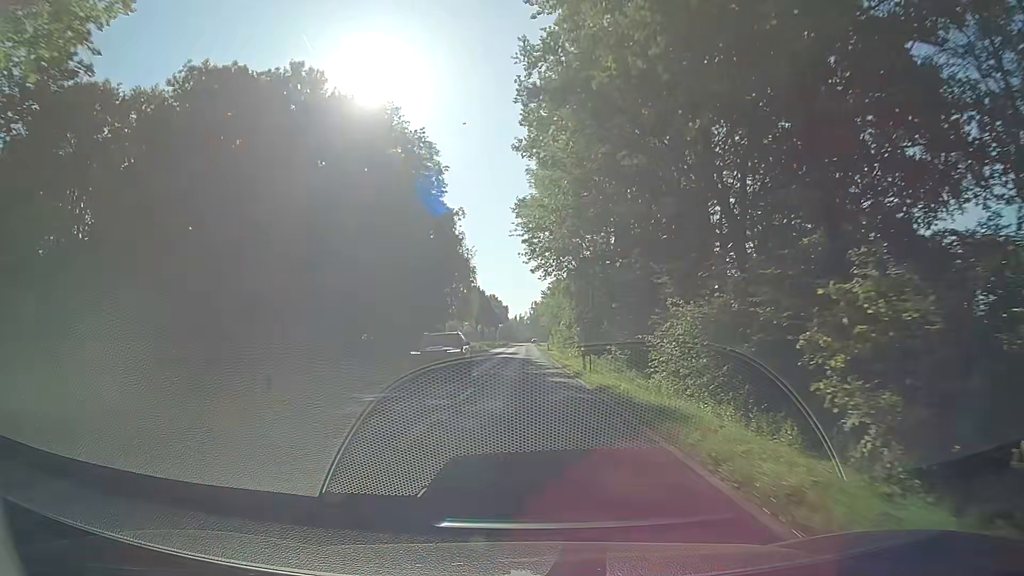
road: secondary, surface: asphalt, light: Day
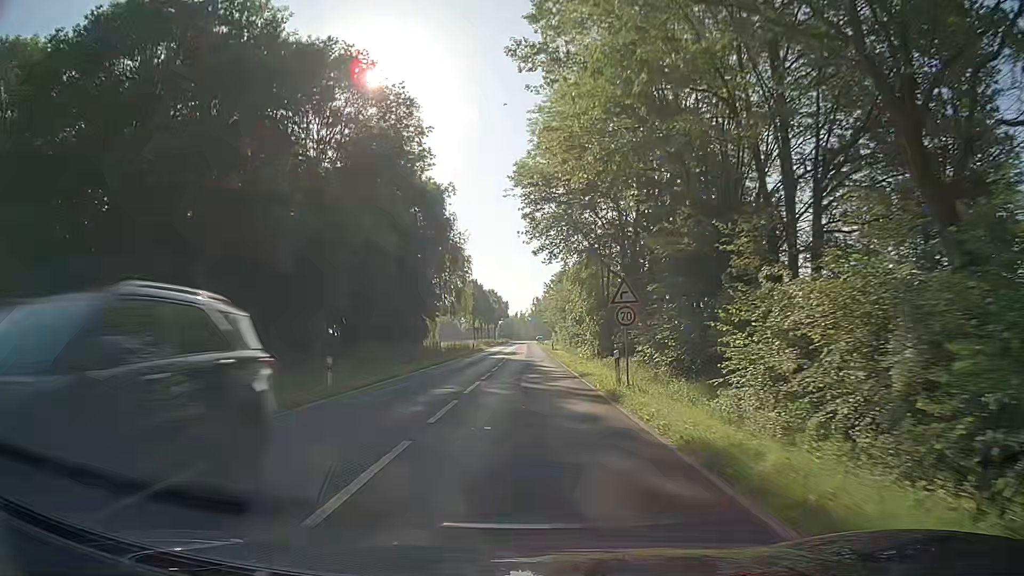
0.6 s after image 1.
(0.0, +10.7) m; -1°
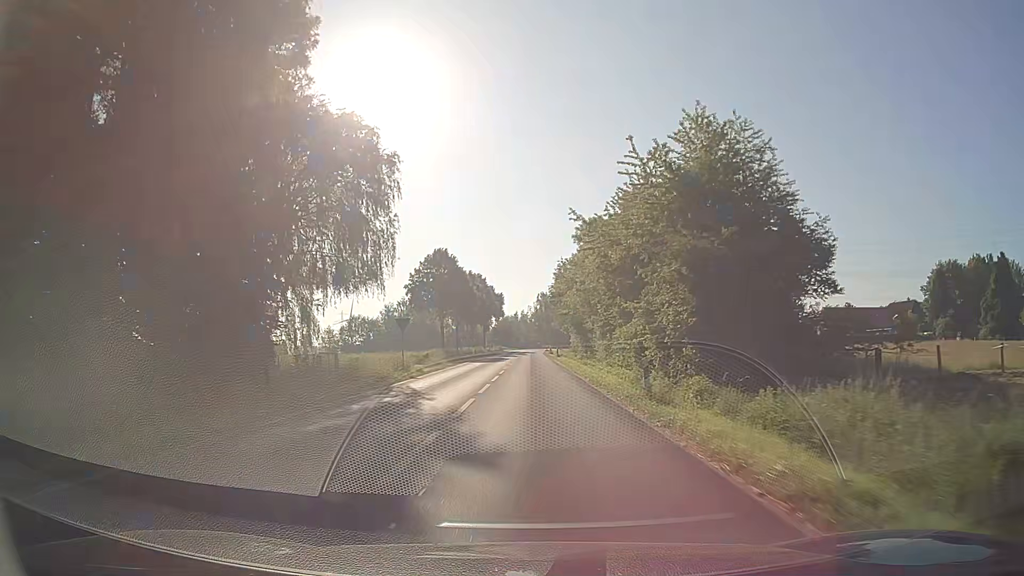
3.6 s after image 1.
(+0.9, +53.8) m; +1°
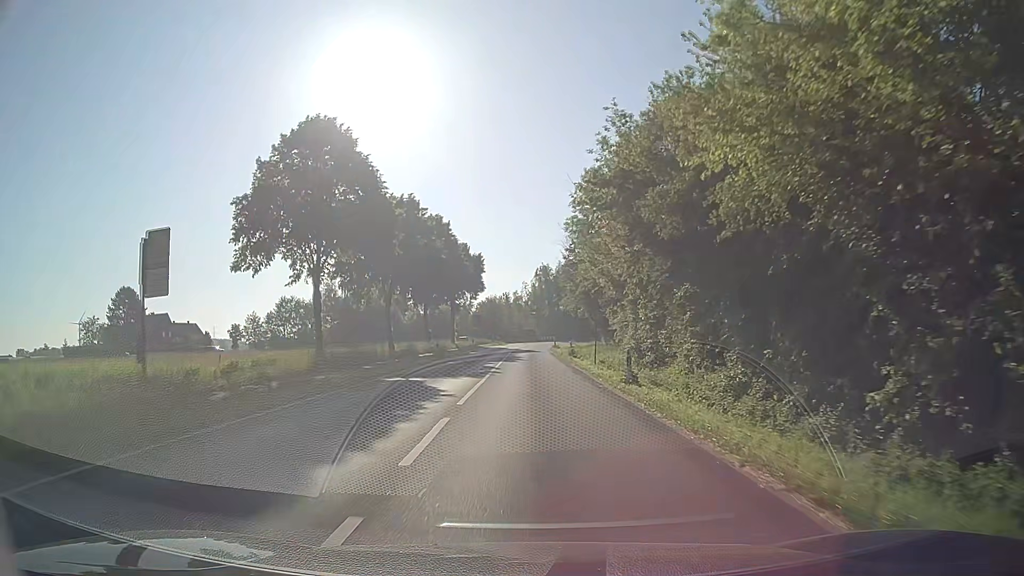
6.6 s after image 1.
(-0.2, +48.1) m; 0°
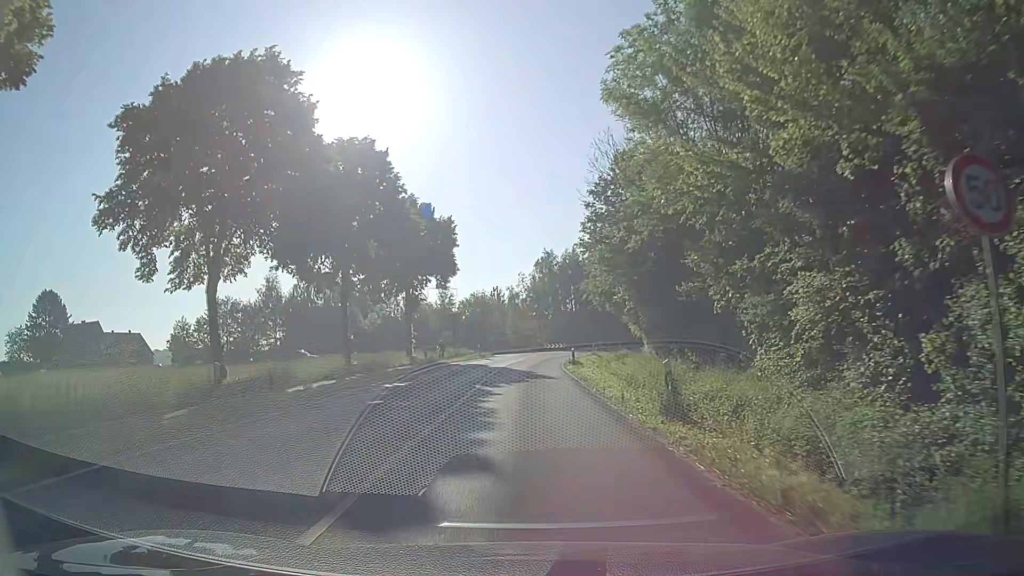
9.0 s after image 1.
(+0.4, +29.0) m; +1°
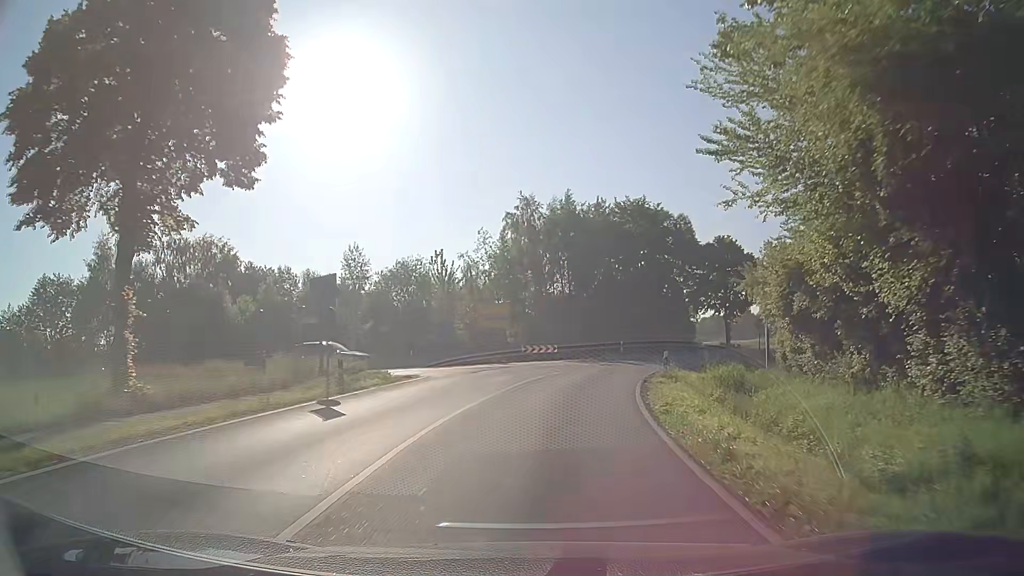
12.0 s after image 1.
(0.0, +37.2) m; +2°
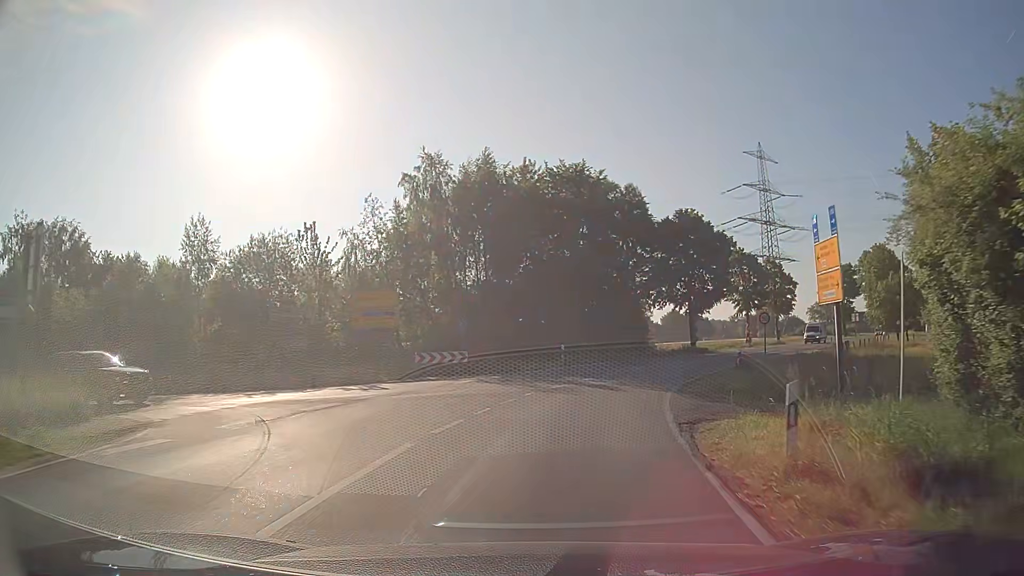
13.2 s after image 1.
(+0.8, +15.3) m; +6°
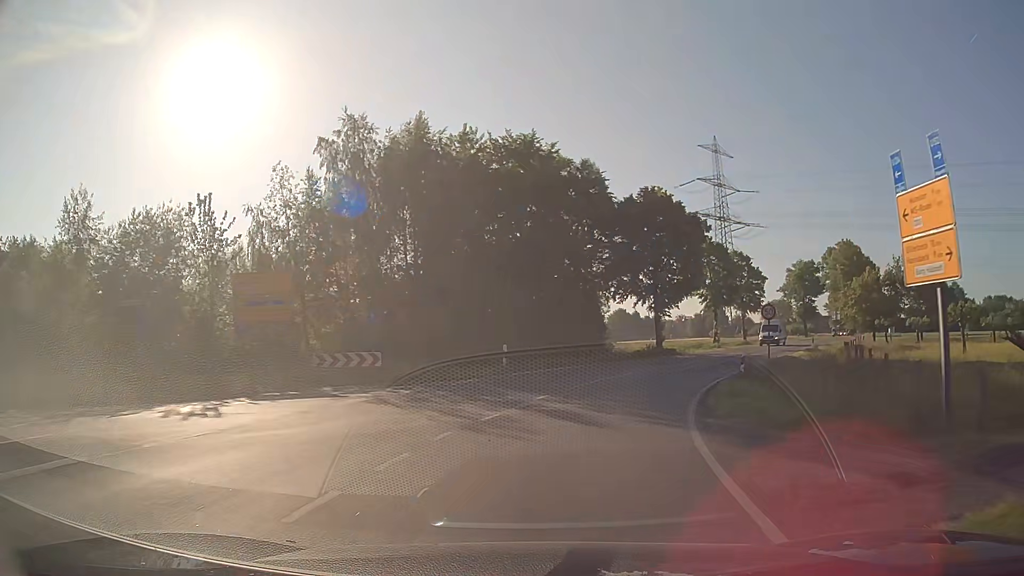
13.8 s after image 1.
(+0.3, +7.7) m; +4°
